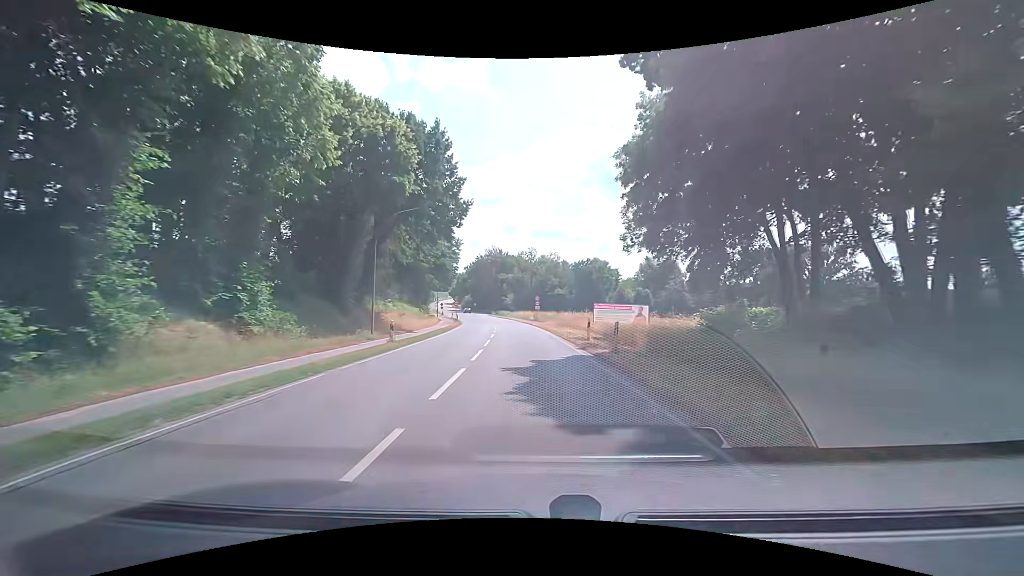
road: secondary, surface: asphalt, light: Day
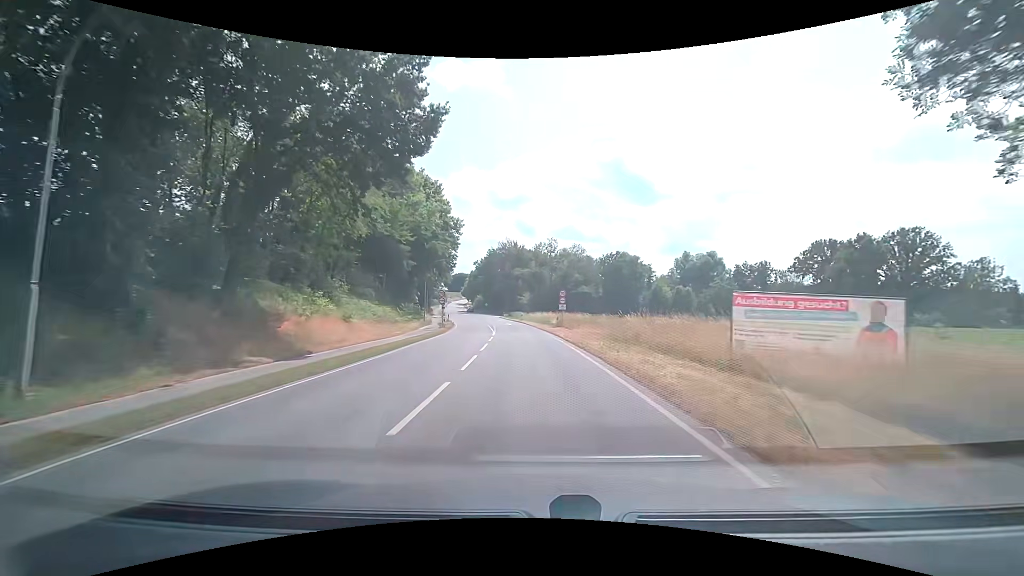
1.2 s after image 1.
(-0.4, +20.2) m; -2°
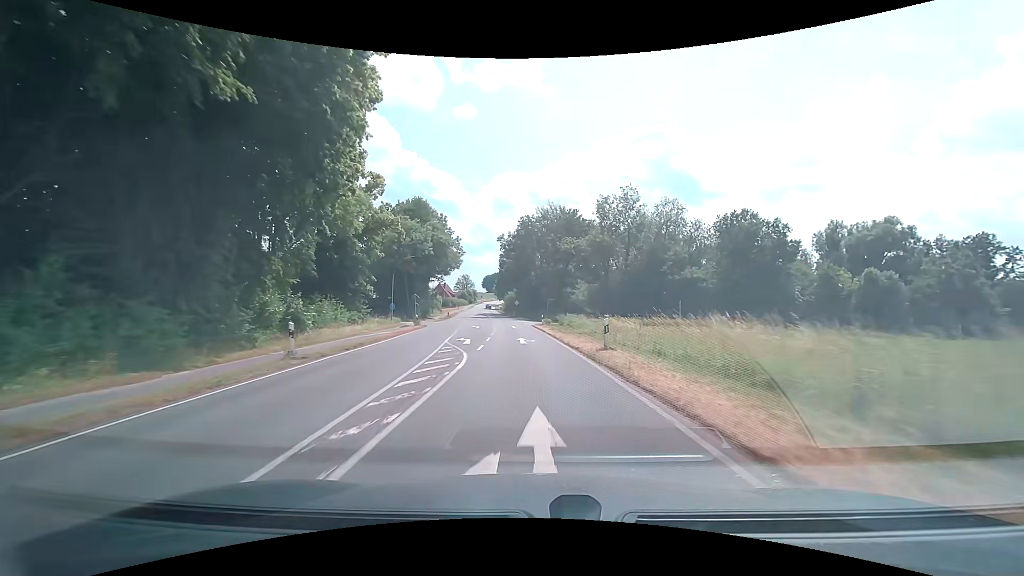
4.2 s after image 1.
(-2.5, +50.3) m; -5°
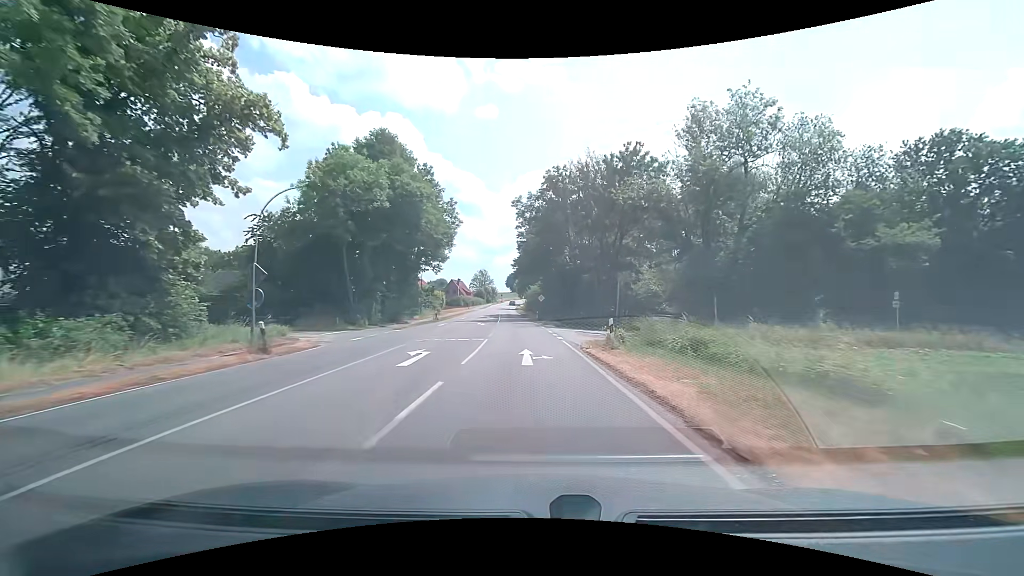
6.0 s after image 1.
(-0.9, +29.8) m; -3°
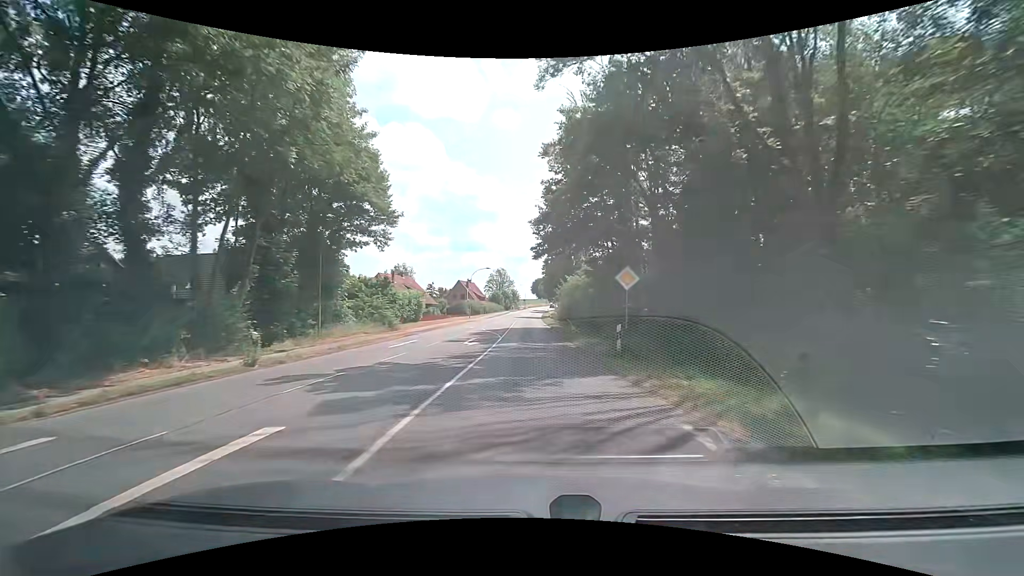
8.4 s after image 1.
(-1.2, +40.0) m; -3°
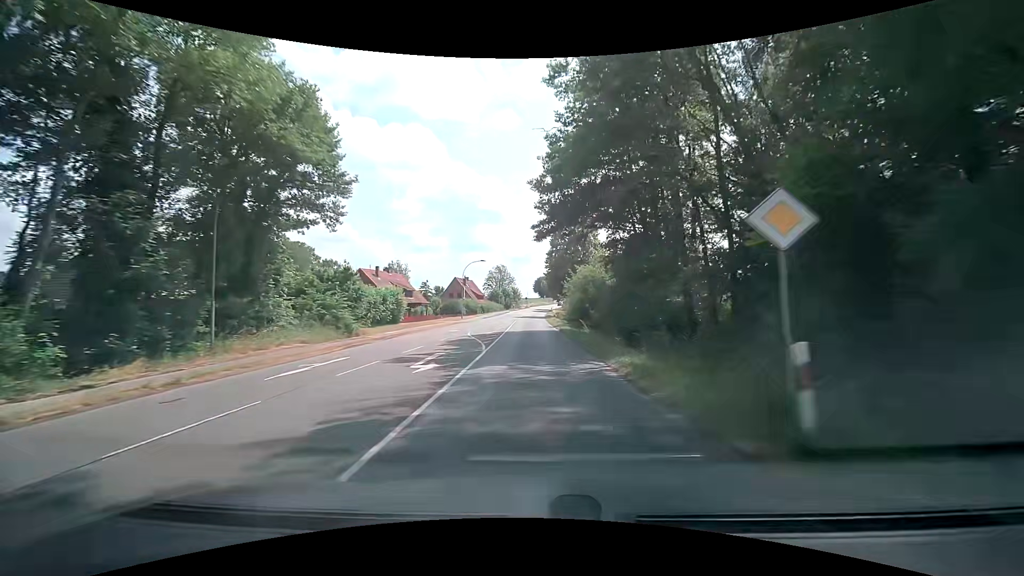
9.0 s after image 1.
(0.0, +10.1) m; 0°
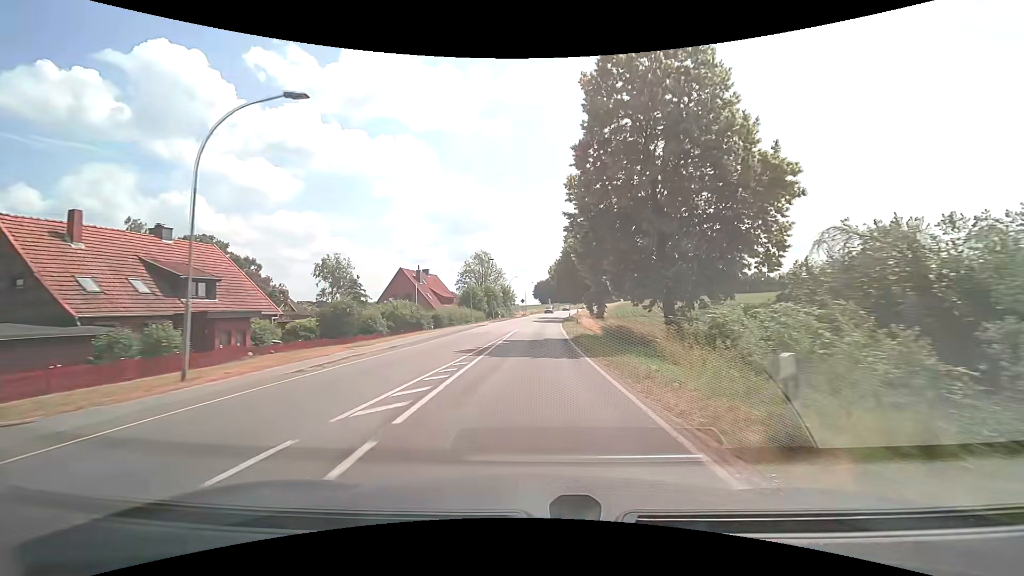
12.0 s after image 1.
(0.0, +51.3) m; 0°
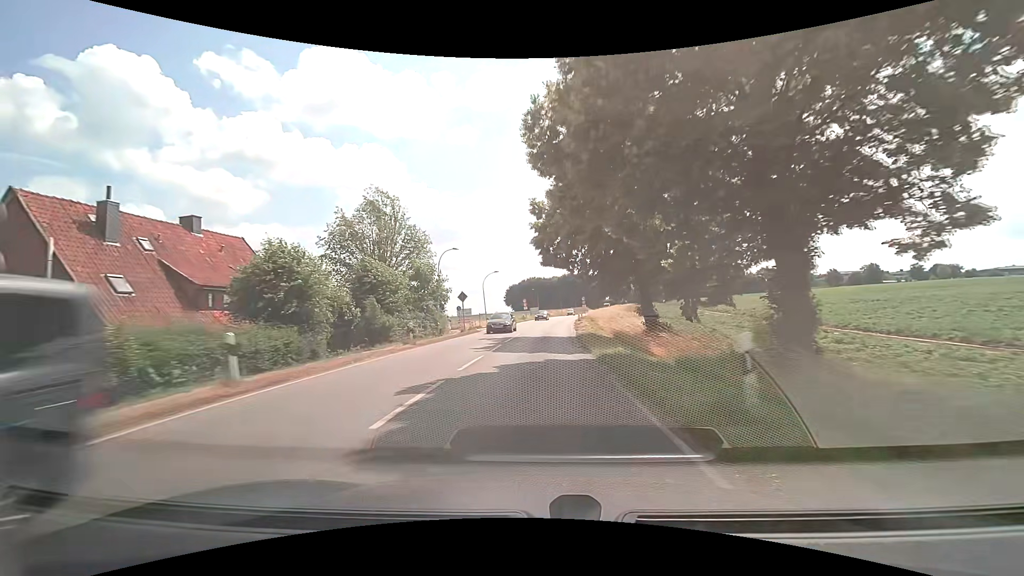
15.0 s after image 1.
(+1.4, +52.0) m; +3°
(0, +10) (0, +20) (+1, +30) (+1, +40) (+2, +50) (+3, +60) (+4, +70) (+5, +80) (+7, +90) (+8, +100) m
